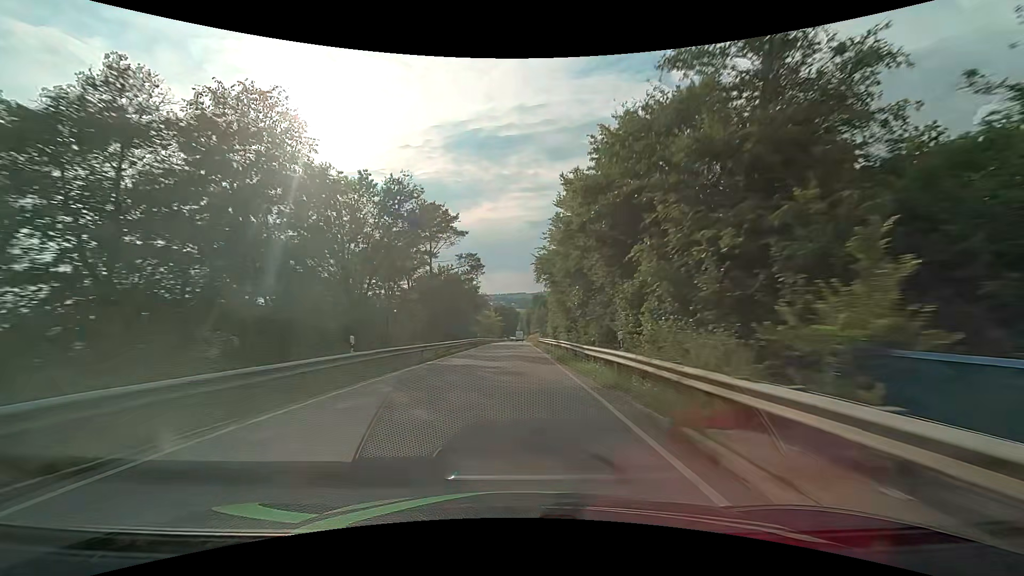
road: tertiary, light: Day
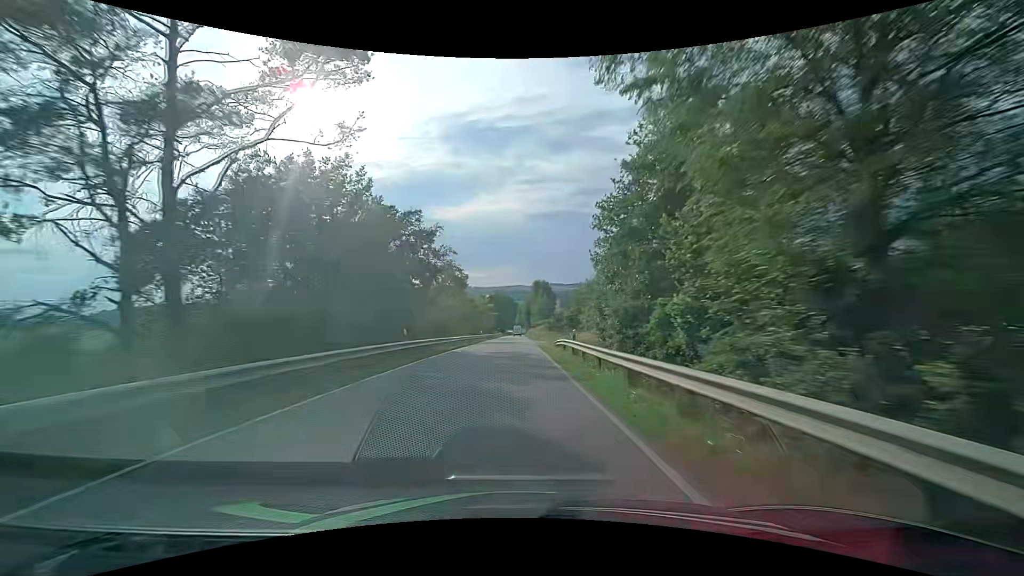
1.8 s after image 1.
(+0.1, +36.6) m; 0°
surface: asphalt
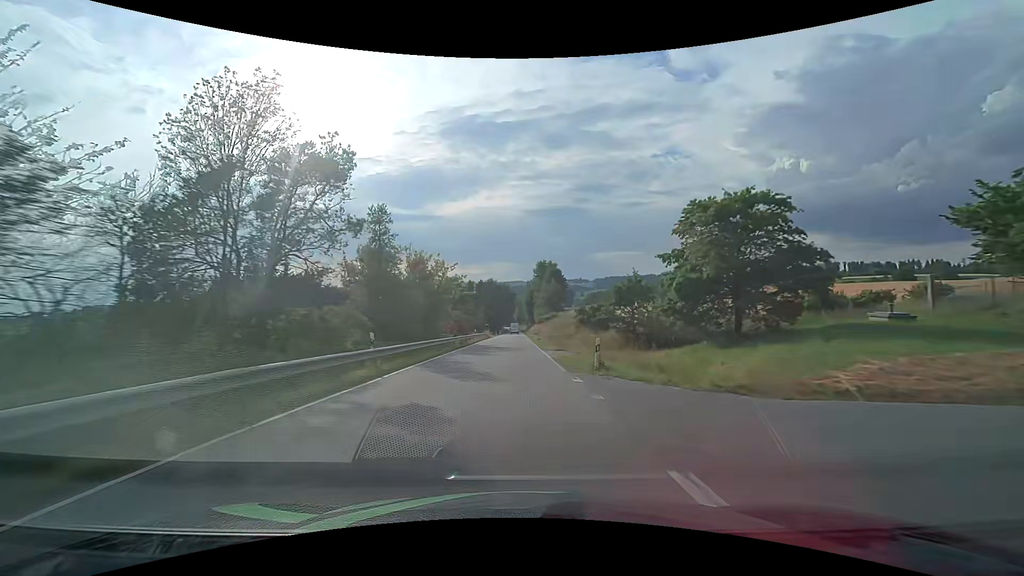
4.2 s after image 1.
(-0.2, +48.8) m; 0°
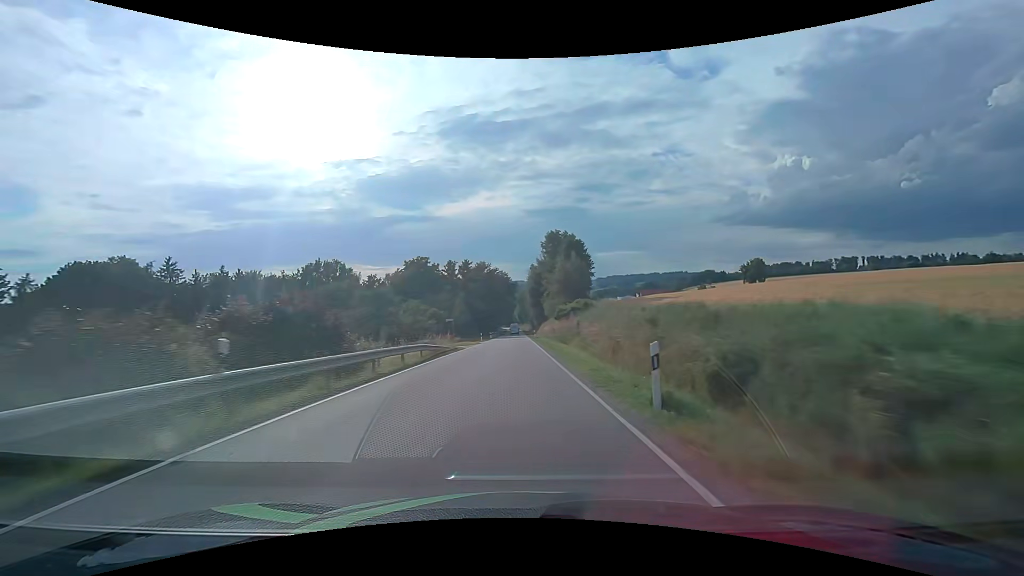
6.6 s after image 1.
(0.0, +48.8) m; 0°
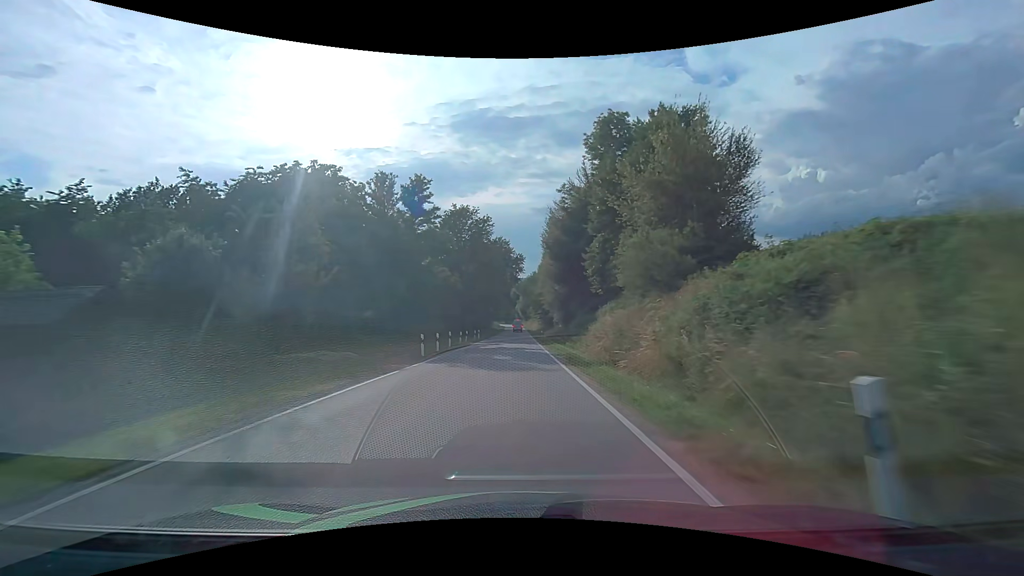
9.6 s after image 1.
(-0.1, +60.5) m; 0°
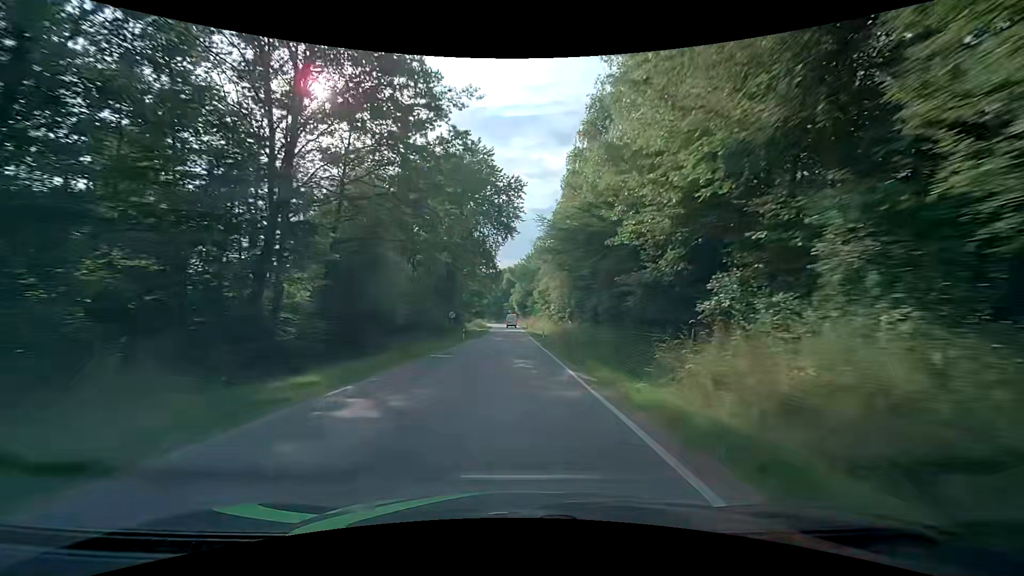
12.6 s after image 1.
(+0.4, +58.8) m; 0°
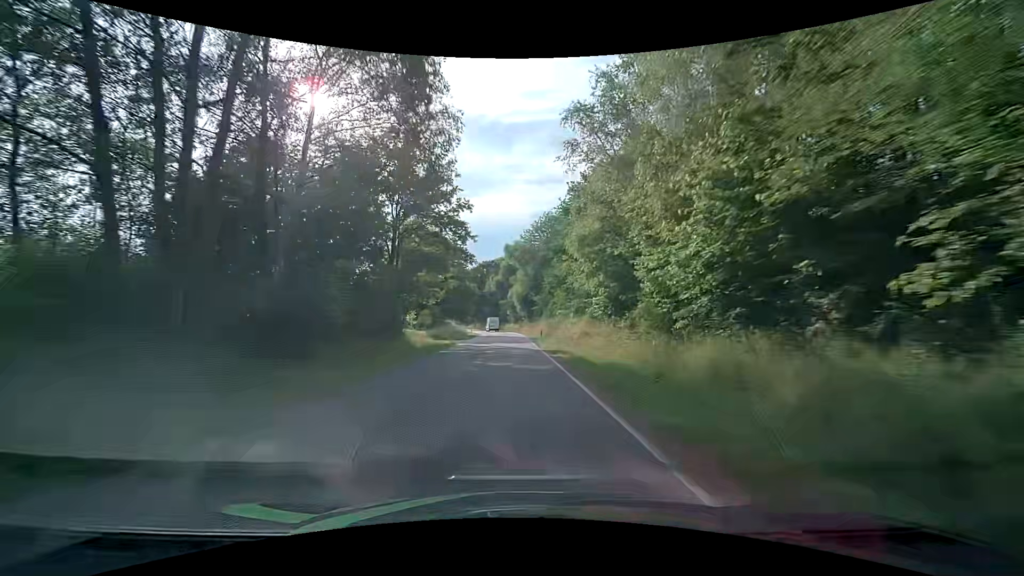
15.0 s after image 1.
(+0.2, +45.7) m; 0°
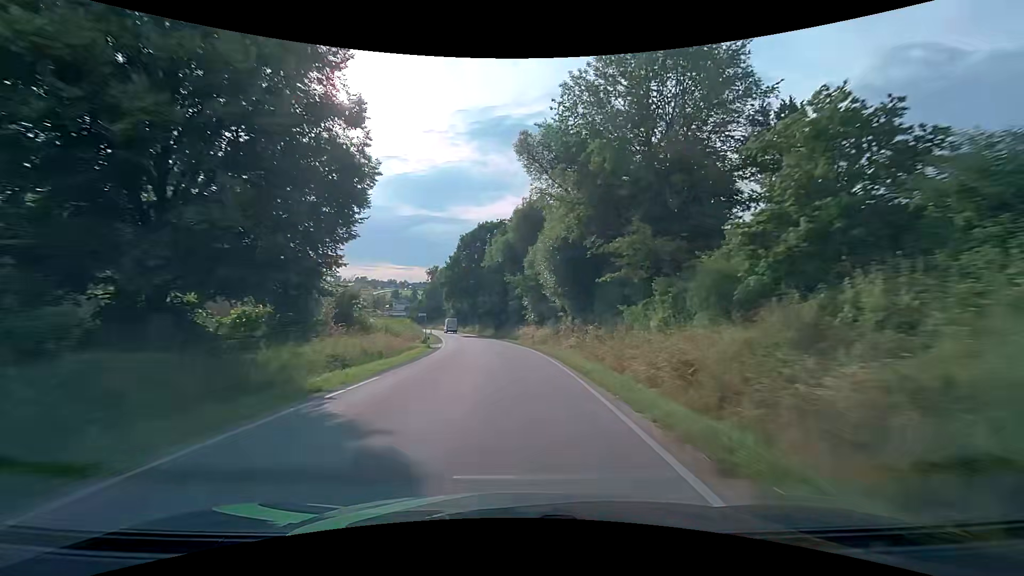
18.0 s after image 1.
(-0.7, +54.6) m; -2°
(0, +10) (0, +20) (-1, +30) (-2, +40) (-3, +50) (-5, +60) (-6, +70) (-8, +79) (-10, +89) (-13, +99) m
